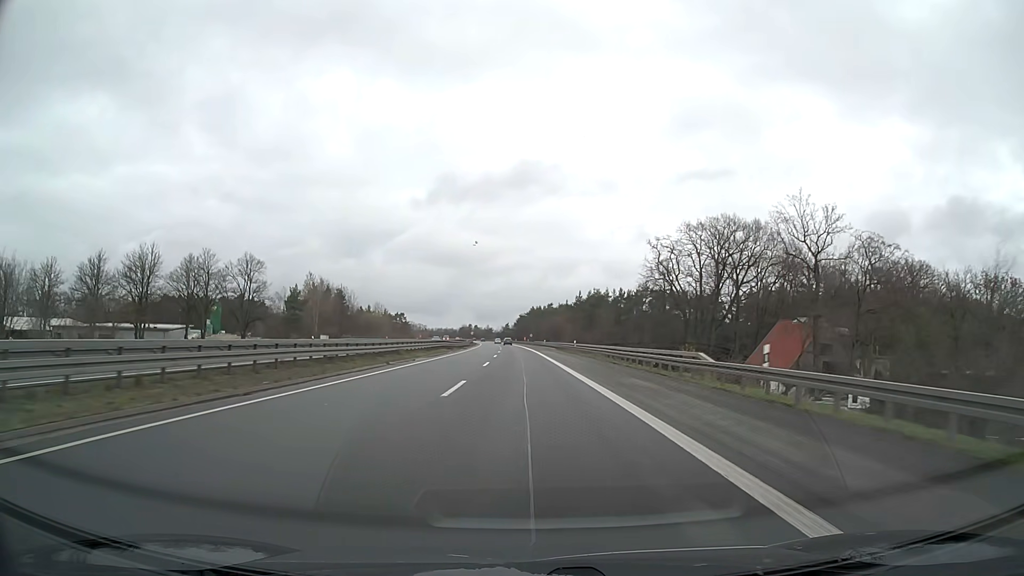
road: motorway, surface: asphalt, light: Day
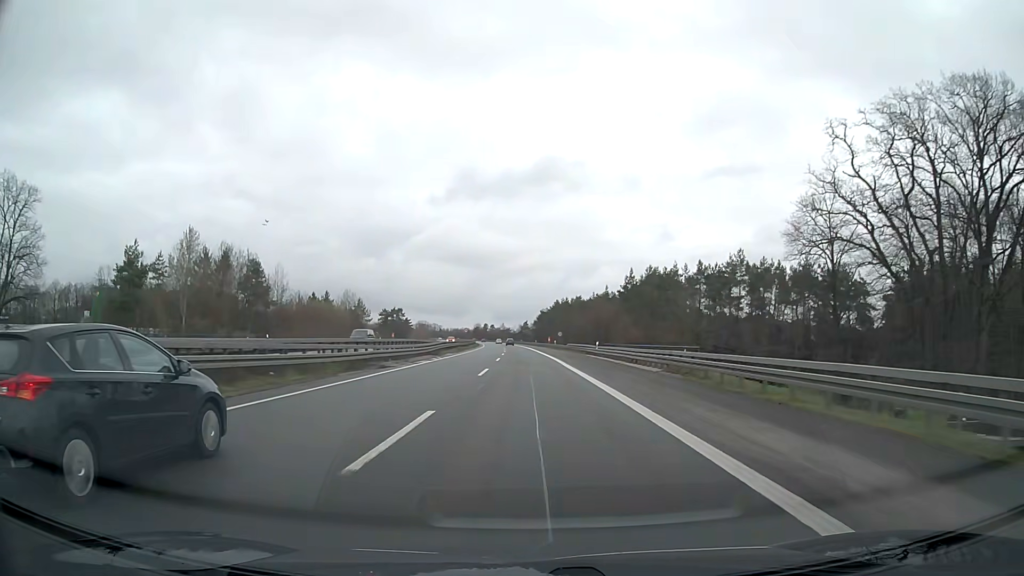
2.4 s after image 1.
(-0.9, +63.3) m; -2°
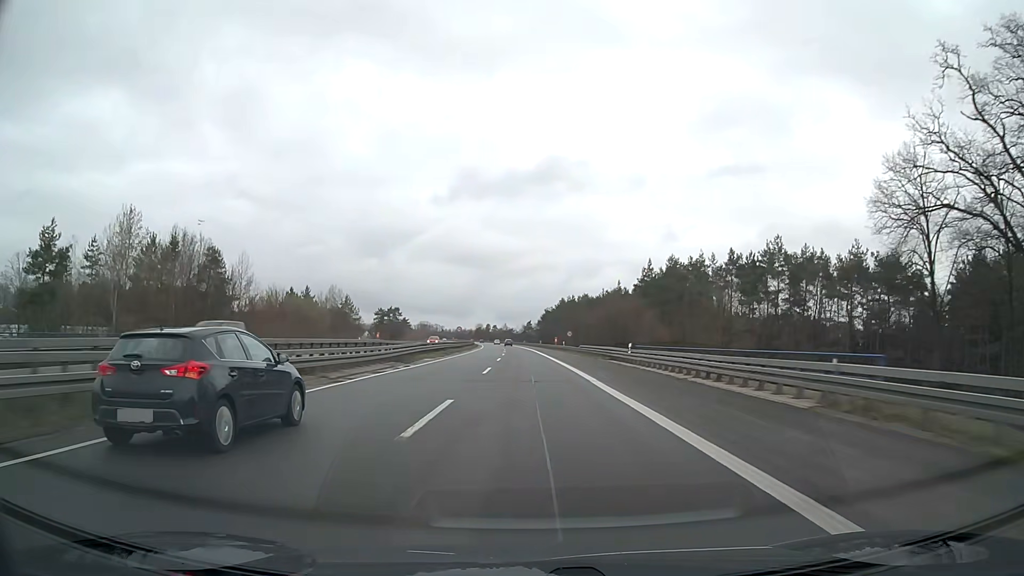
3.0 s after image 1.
(0.0, +15.8) m; 0°
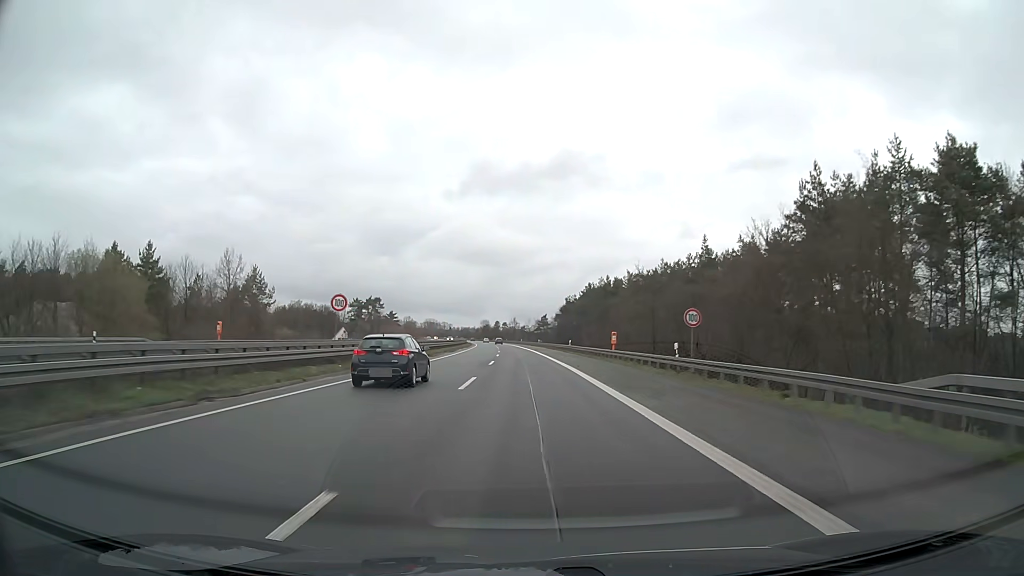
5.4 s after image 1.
(-0.5, +63.3) m; -1°
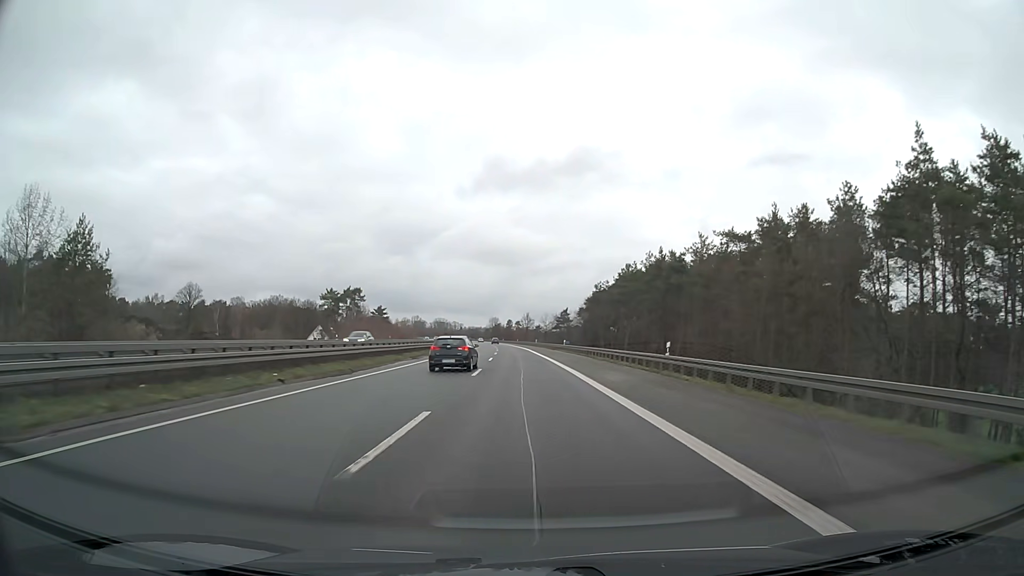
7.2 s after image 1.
(-0.5, +47.6) m; -1°
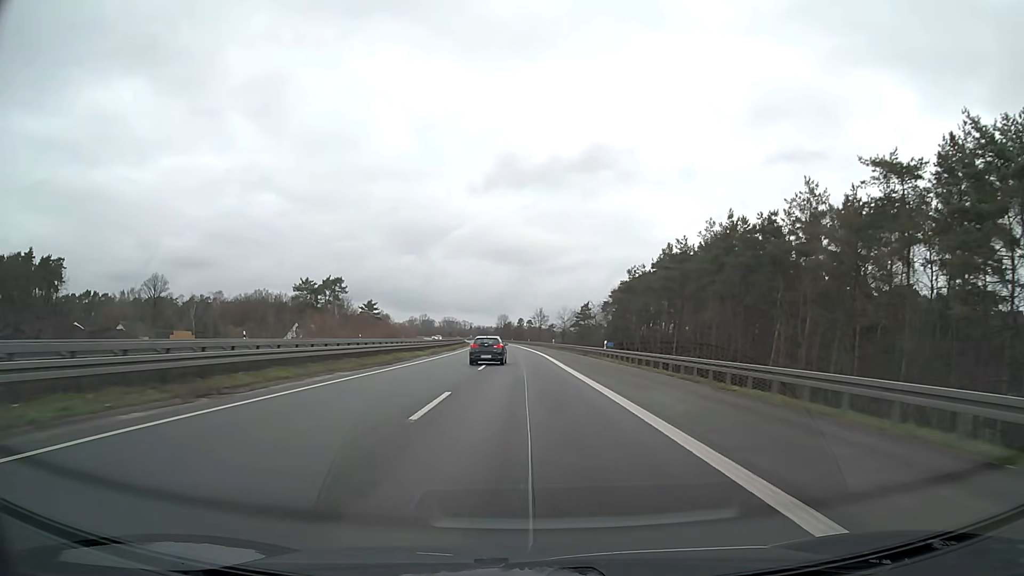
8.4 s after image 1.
(-0.3, +31.7) m; -1°
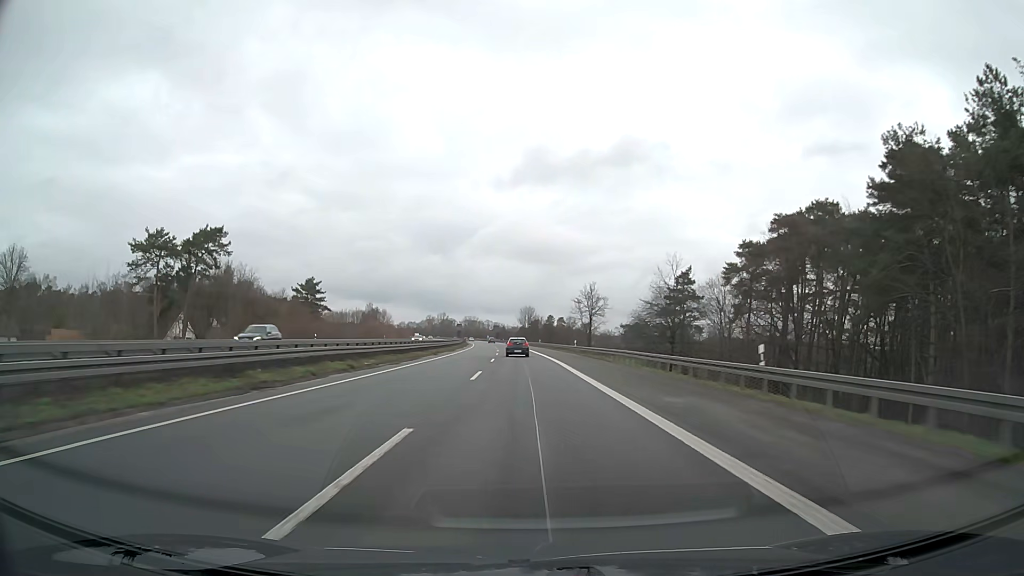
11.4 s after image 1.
(-1.7, +79.2) m; -2°
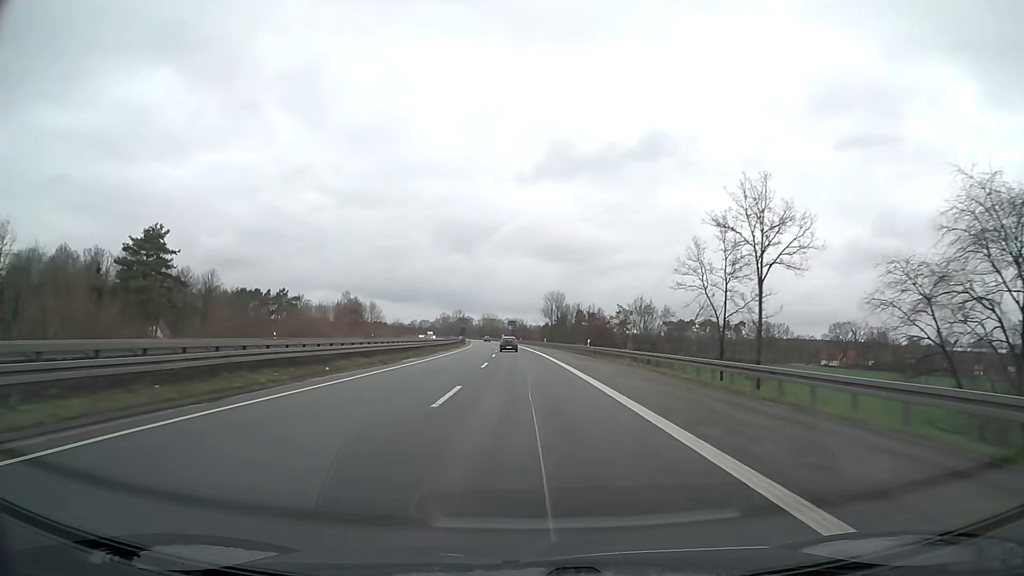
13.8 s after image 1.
(-1.1, +63.4) m; -2°
(0, +10) (0, +20) (0, +30) (0, +40) (-1, +50) (-1, +60) (-1, +70) (-2, +80) (-2, +90) (-3, +100) m
